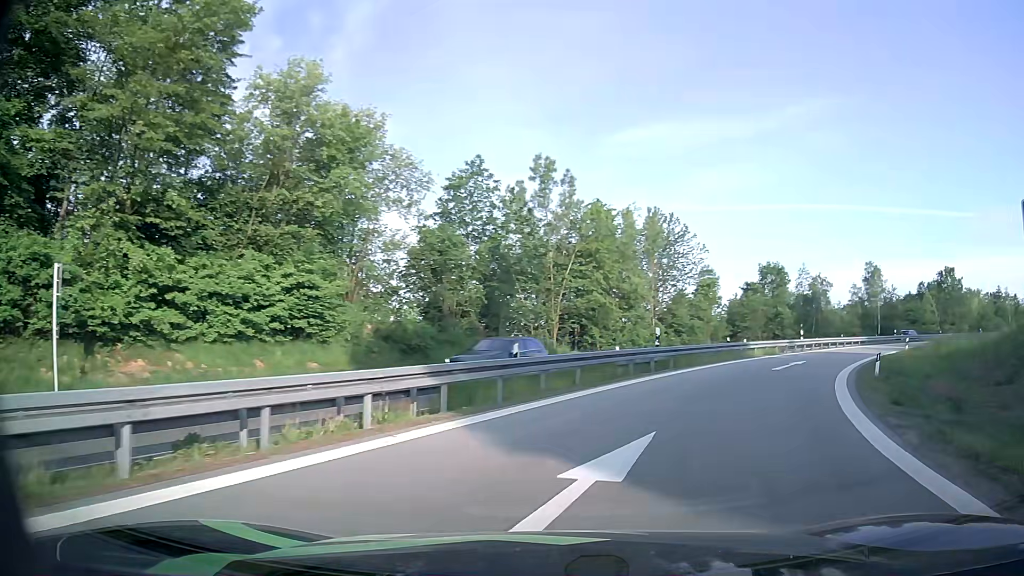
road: motorway_link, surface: asphalt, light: Day
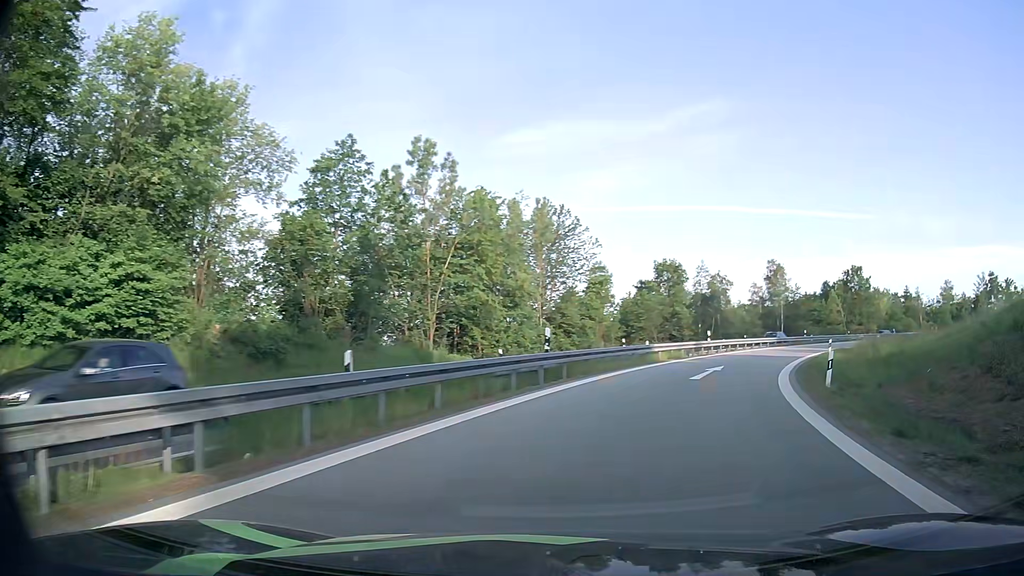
(+0.4, +4.6) m; +9°
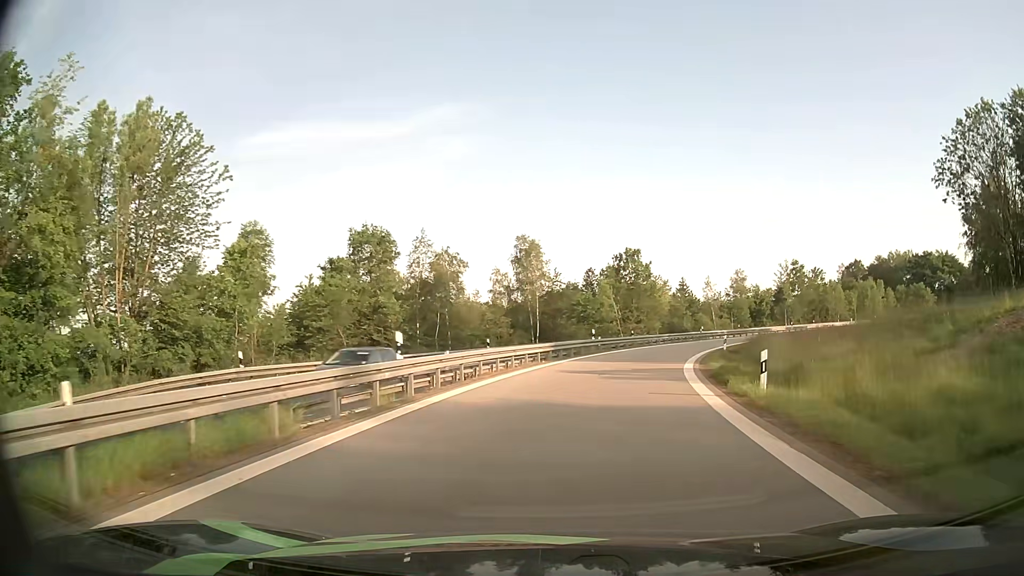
(+6.4, +25.6) m; +23°
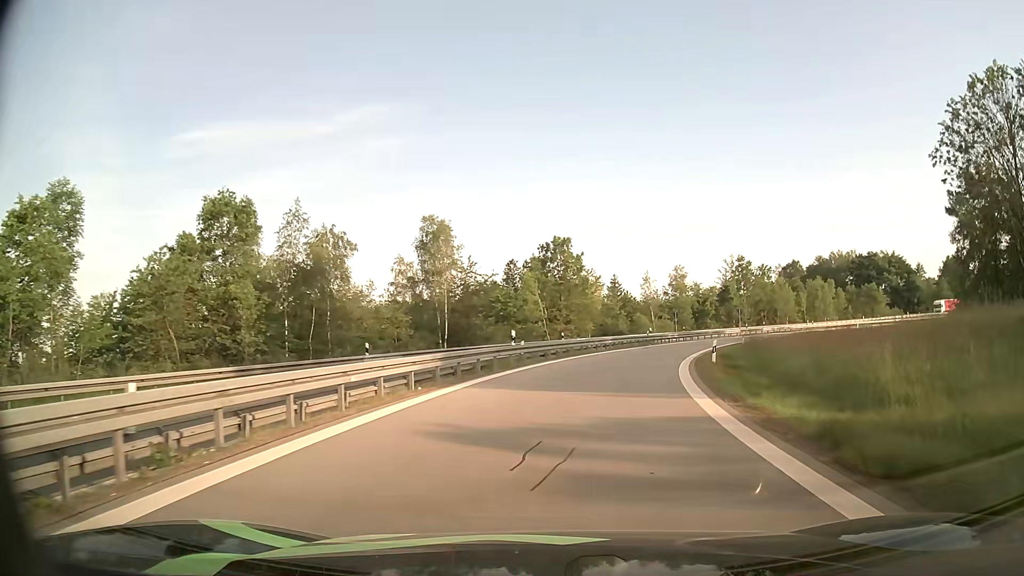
(+0.7, +12.9) m; +6°
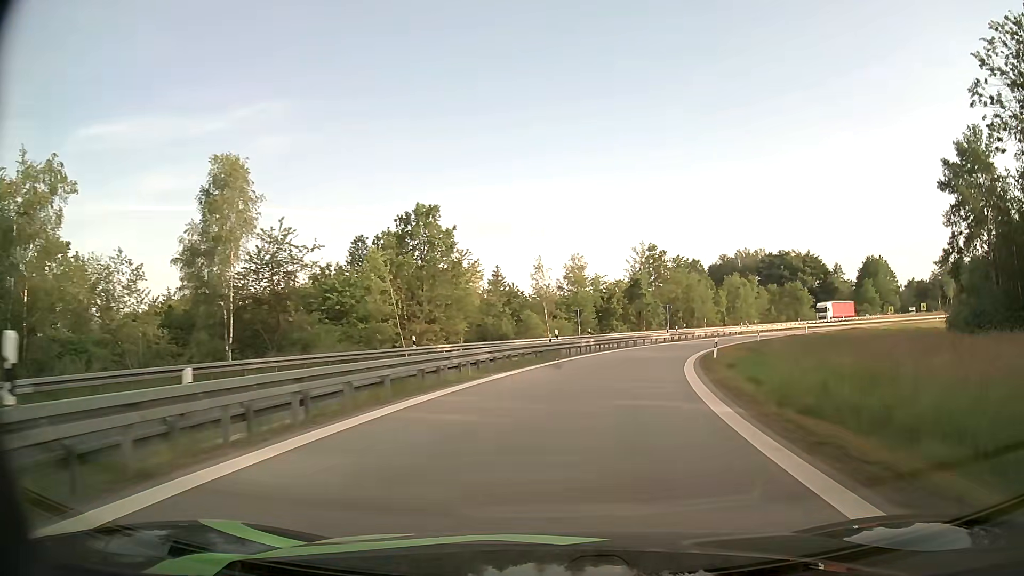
(+1.8, +21.1) m; +10°
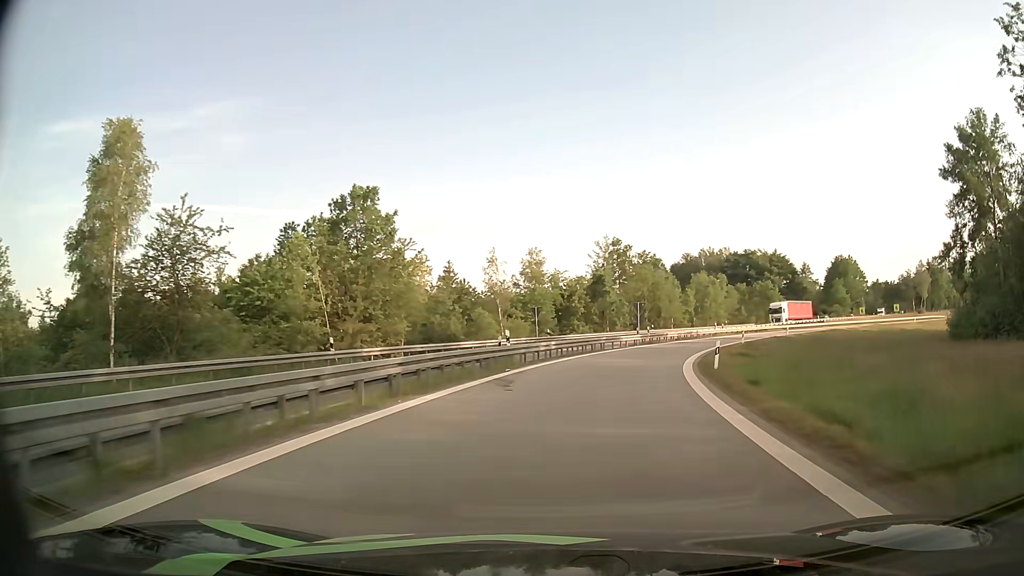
(+0.2, +7.4) m; +3°
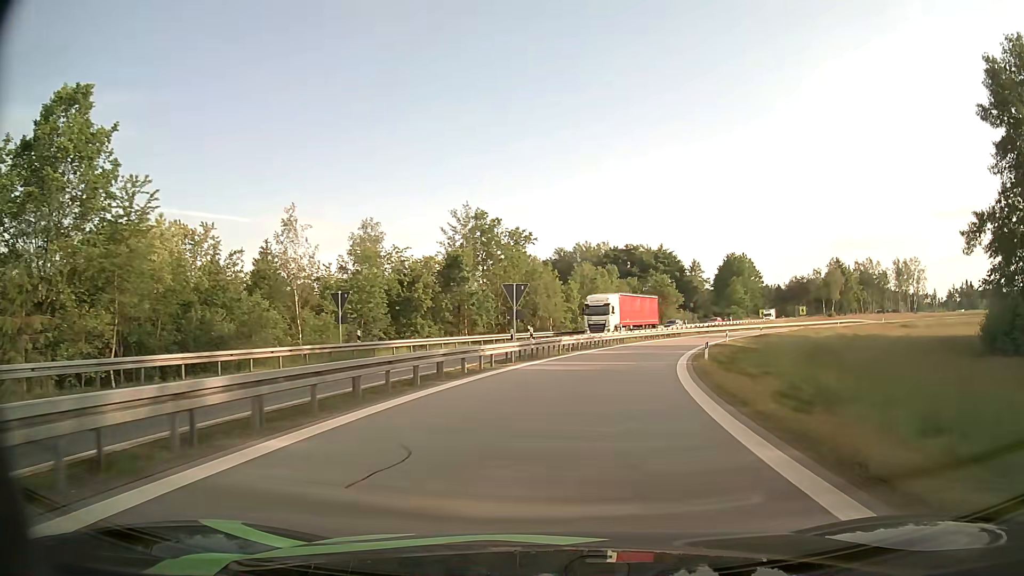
(+2.4, +22.7) m; +12°
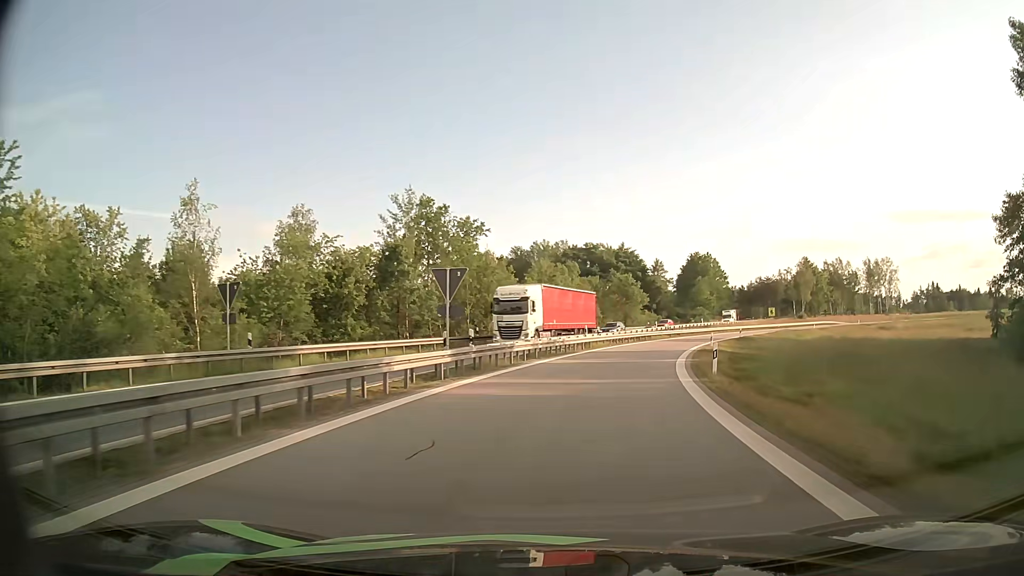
(+0.3, +7.9) m; +4°
(0, +10) (+2, +20) (+4, +30) (+6, +39) (+9, +49) (+13, +58) (+17, +67) (+21, +76) (+26, +85) (+31, +94) m
